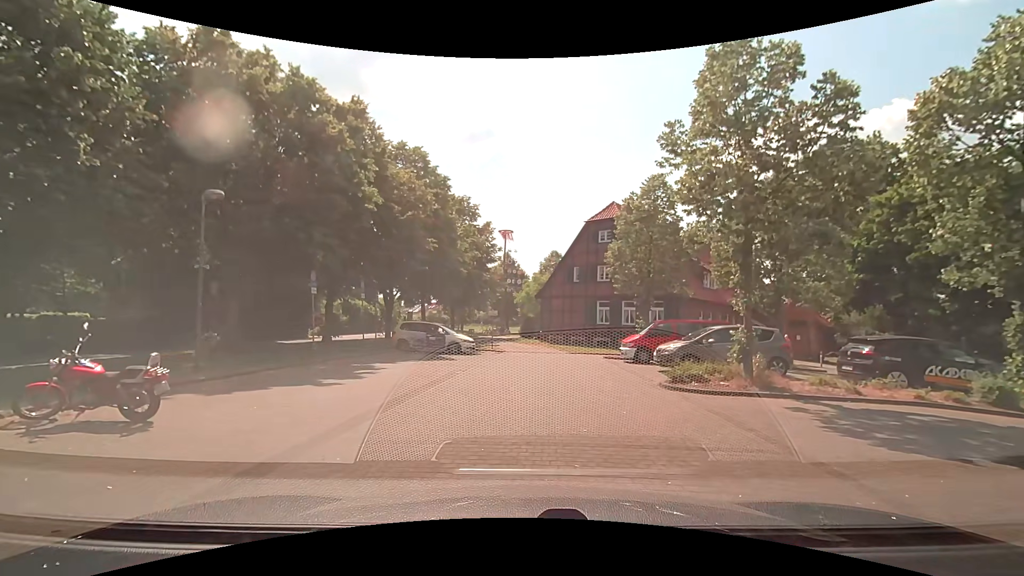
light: Day
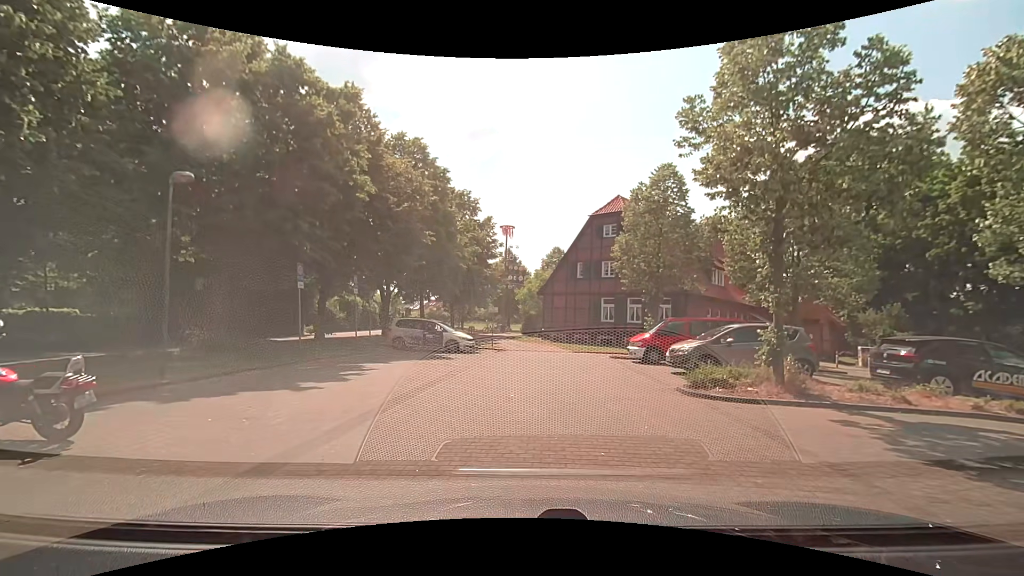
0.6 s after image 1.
(0.0, +1.3) m; -2°
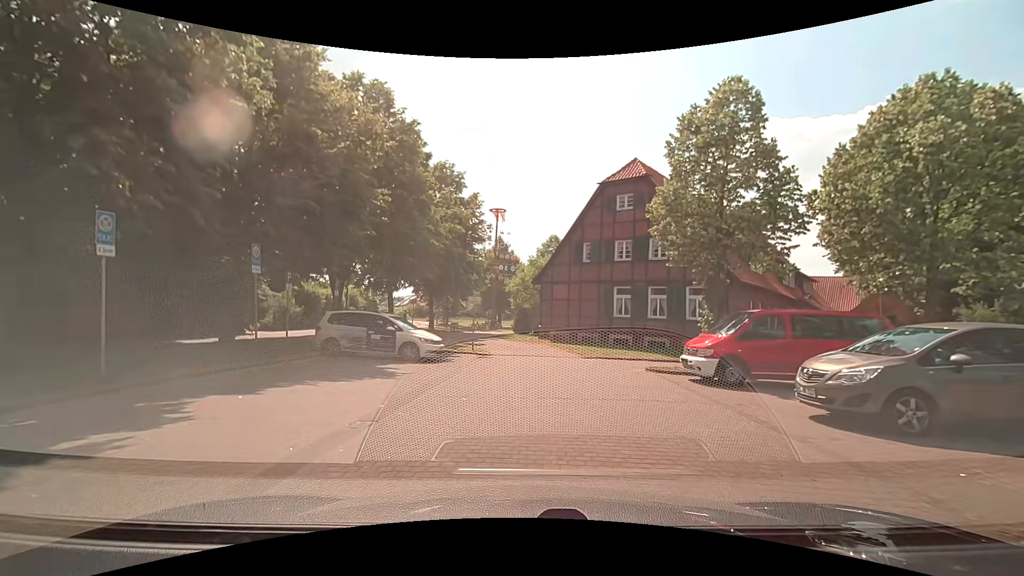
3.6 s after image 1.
(+0.1, +8.0) m; +2°
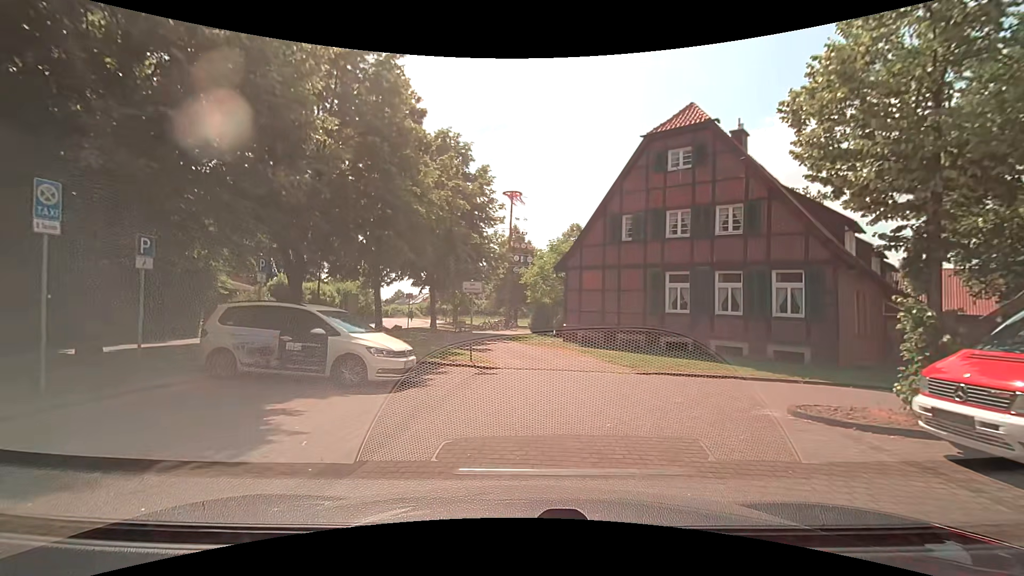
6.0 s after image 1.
(-0.1, +7.2) m; -2°
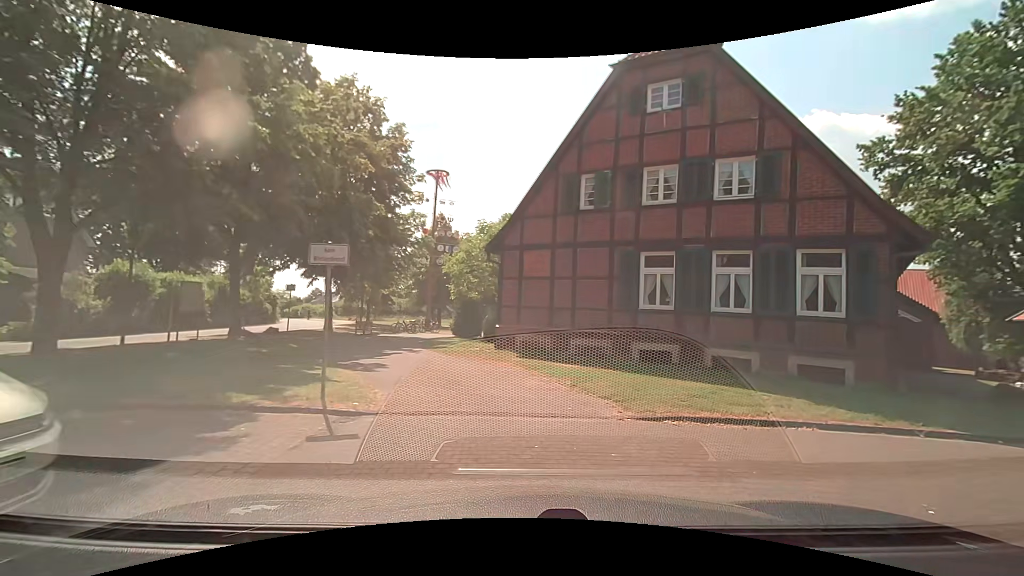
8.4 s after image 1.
(+0.1, +7.0) m; +5°
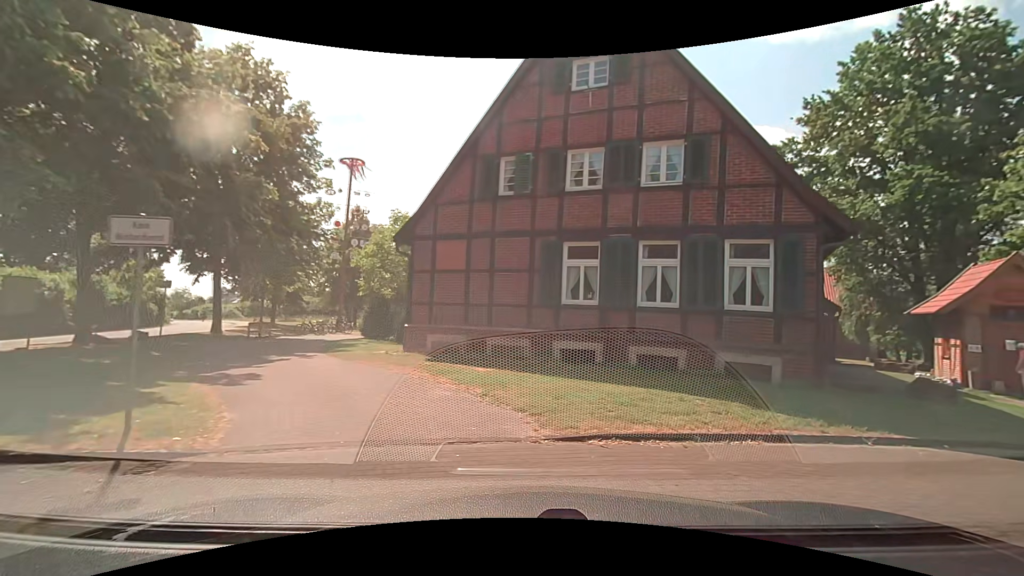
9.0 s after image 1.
(+0.2, +1.7) m; +11°
